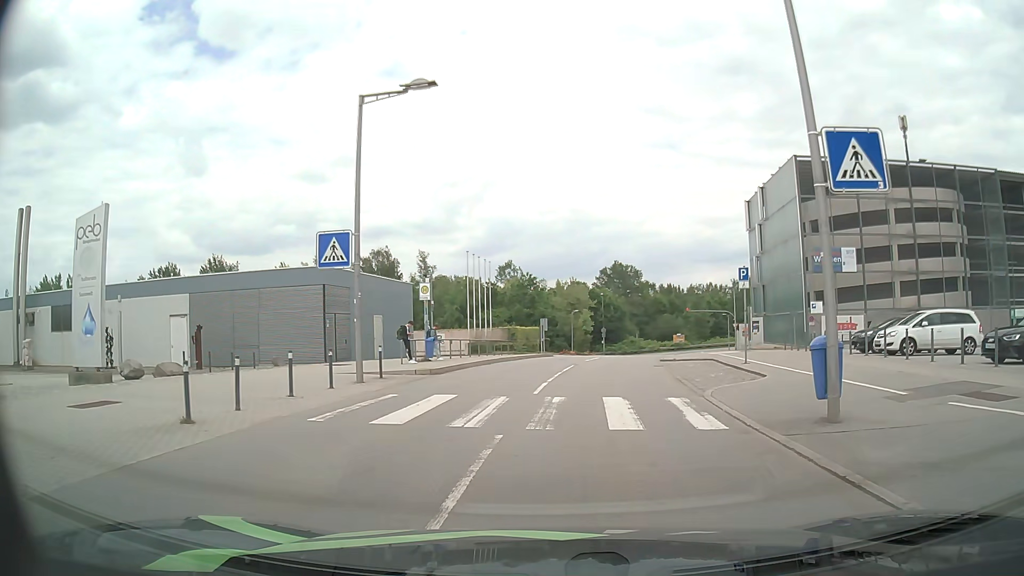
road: residential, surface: asphalt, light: Day
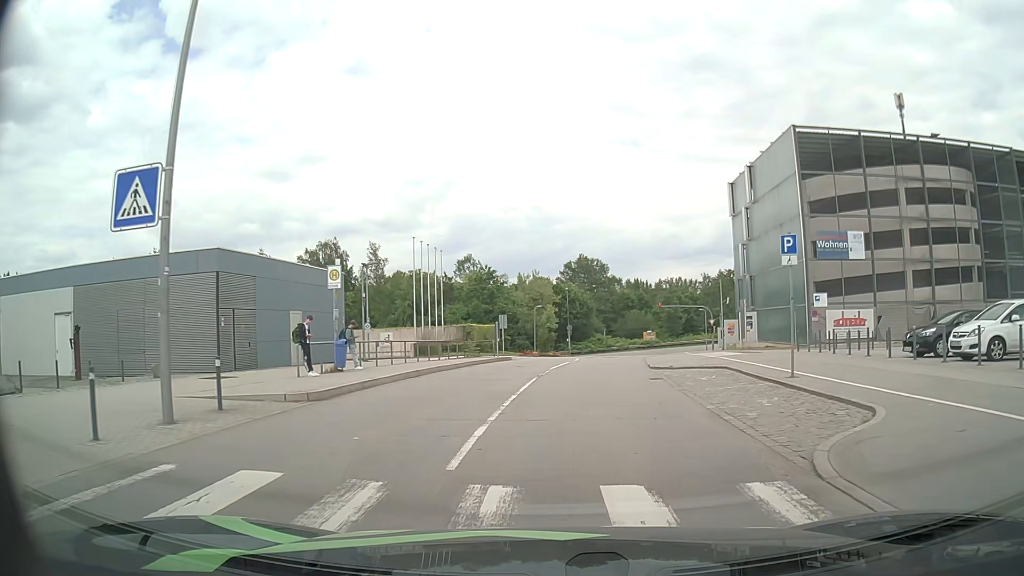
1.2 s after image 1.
(+0.3, +7.3) m; +4°
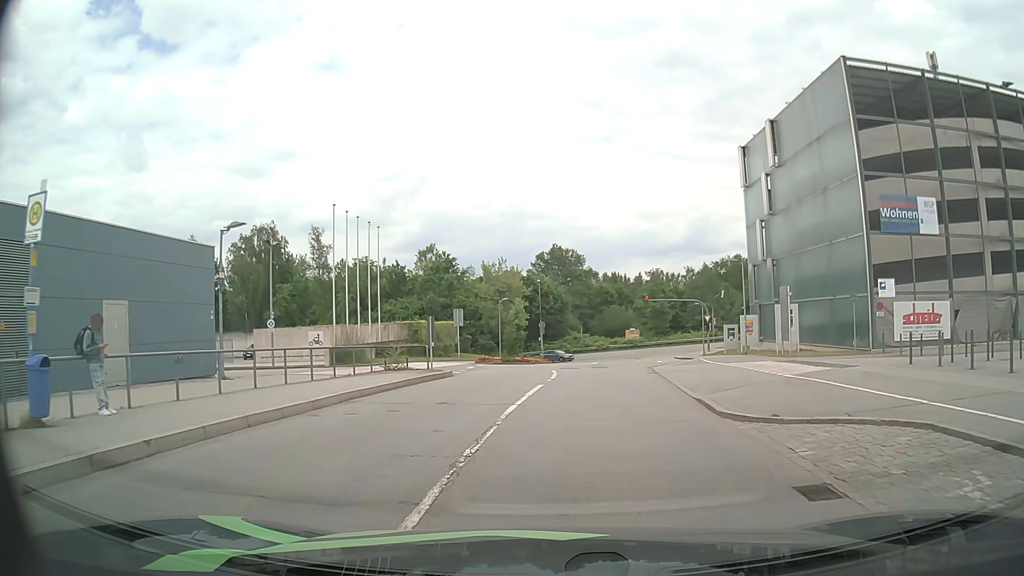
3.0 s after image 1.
(+0.3, +12.3) m; +2°
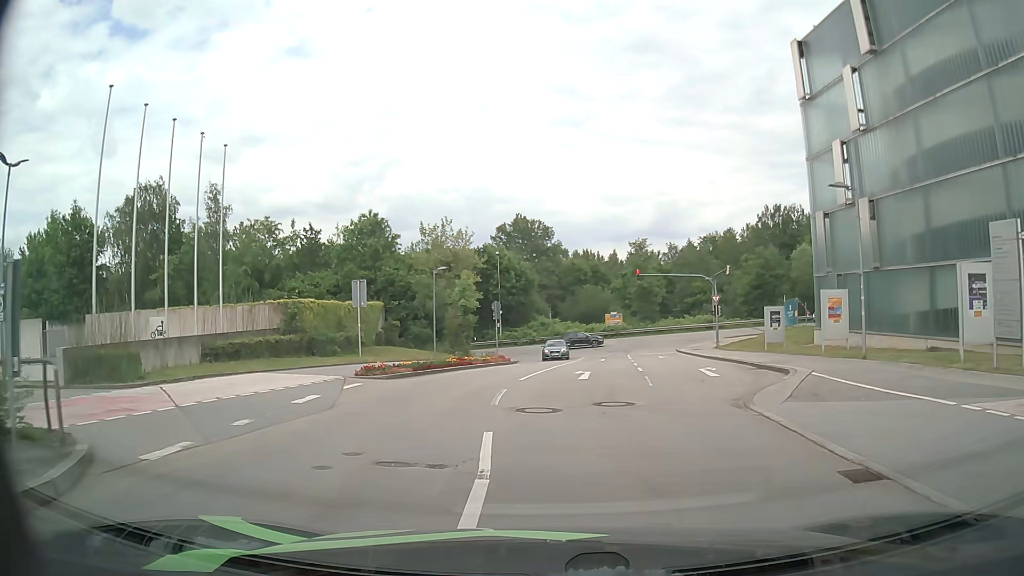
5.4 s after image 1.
(+0.5, +17.7) m; +3°
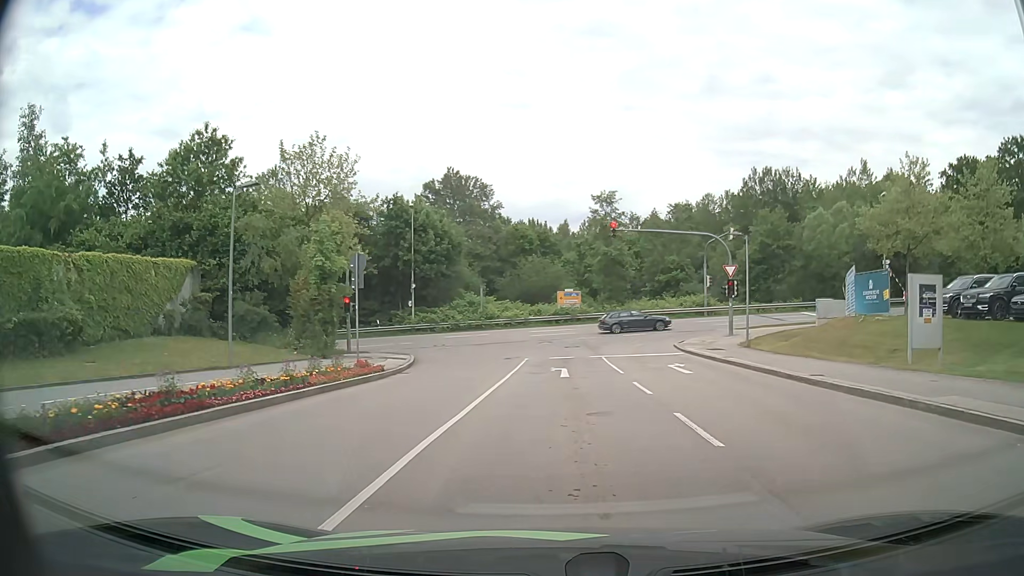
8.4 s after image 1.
(+0.7, +19.9) m; +5°
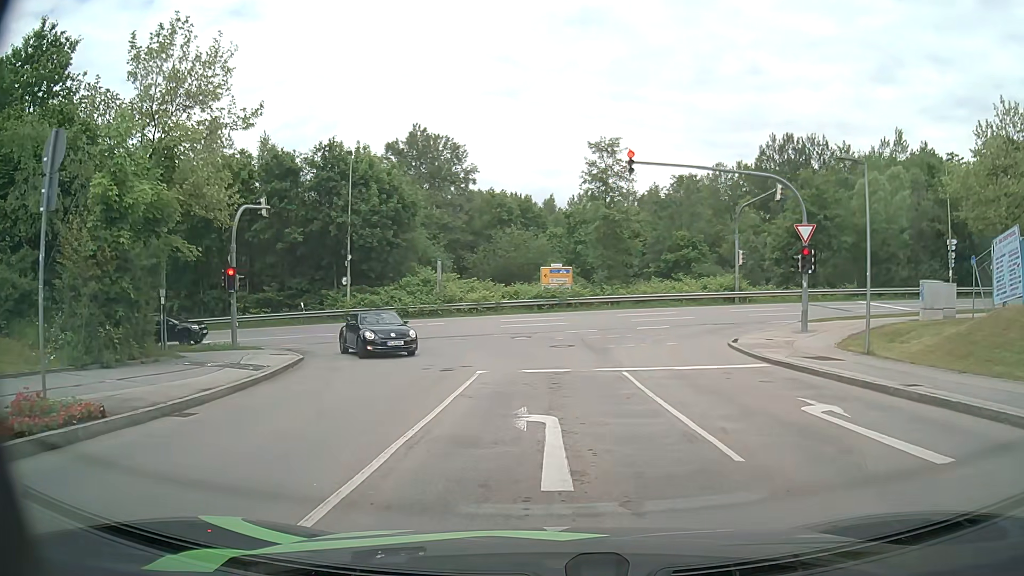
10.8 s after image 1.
(0.0, +13.4) m; +1°
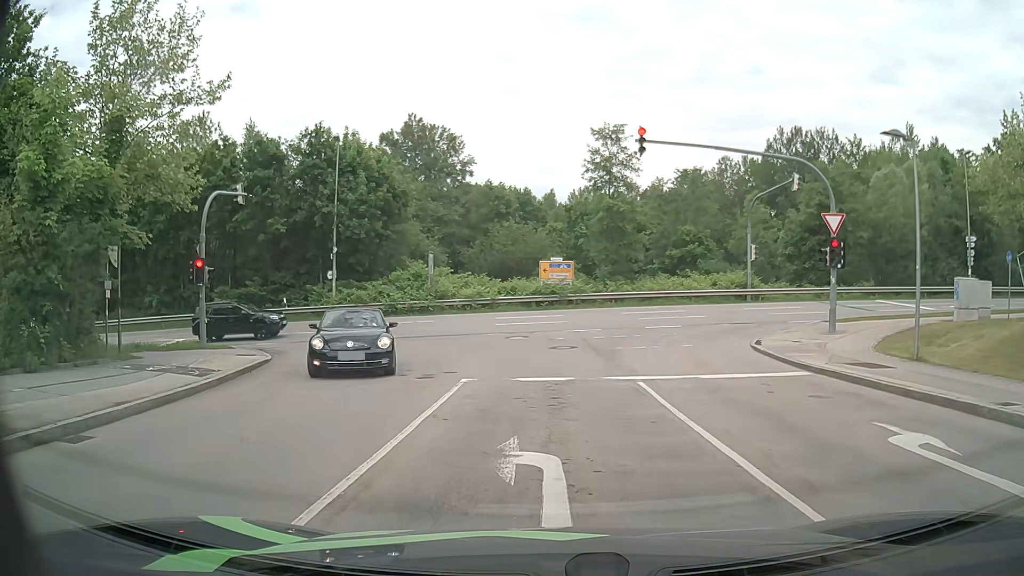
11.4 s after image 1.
(0.0, +2.6) m; 0°
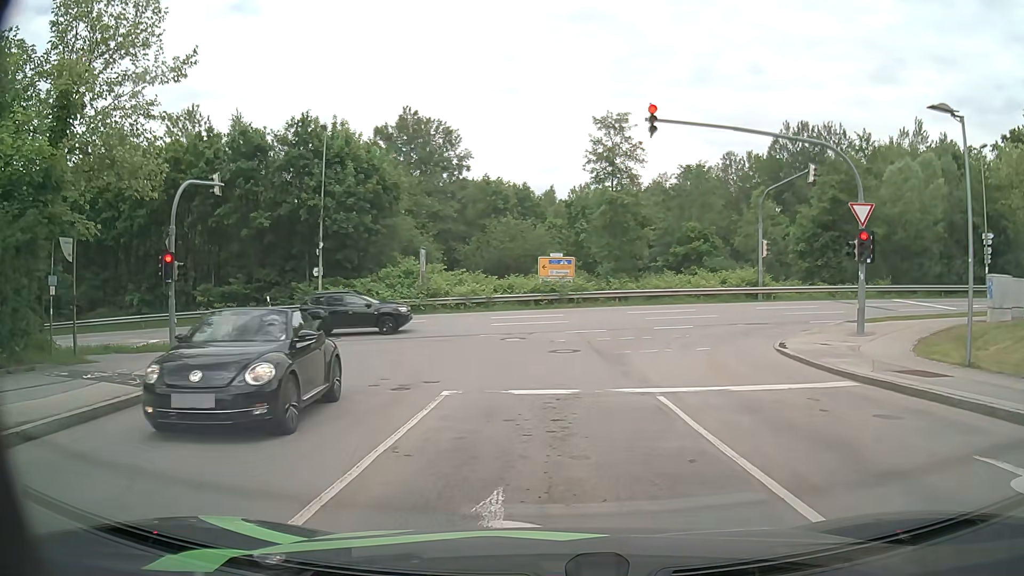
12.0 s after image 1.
(0.0, +2.2) m; 0°
